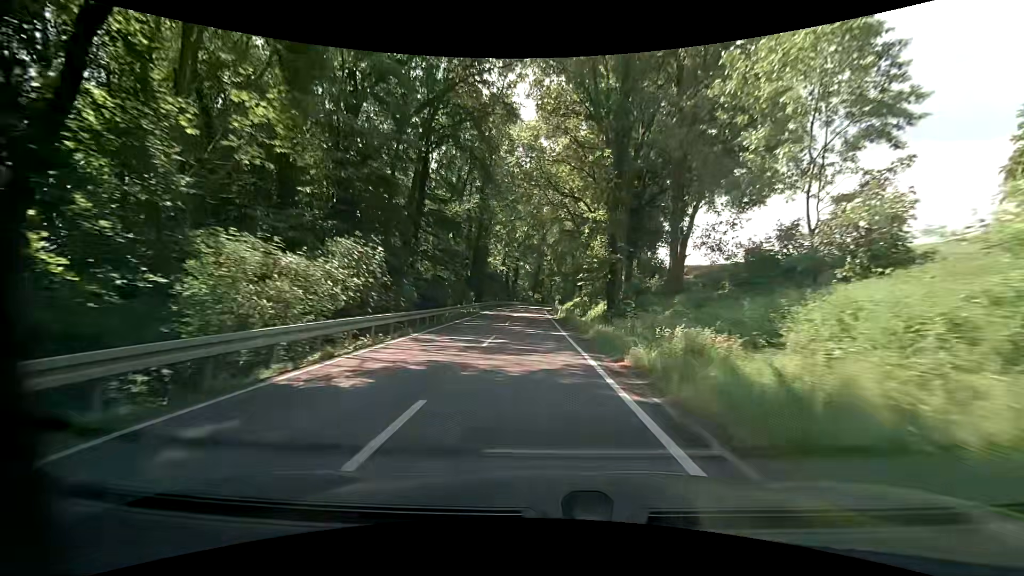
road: secondary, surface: asphalt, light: Day
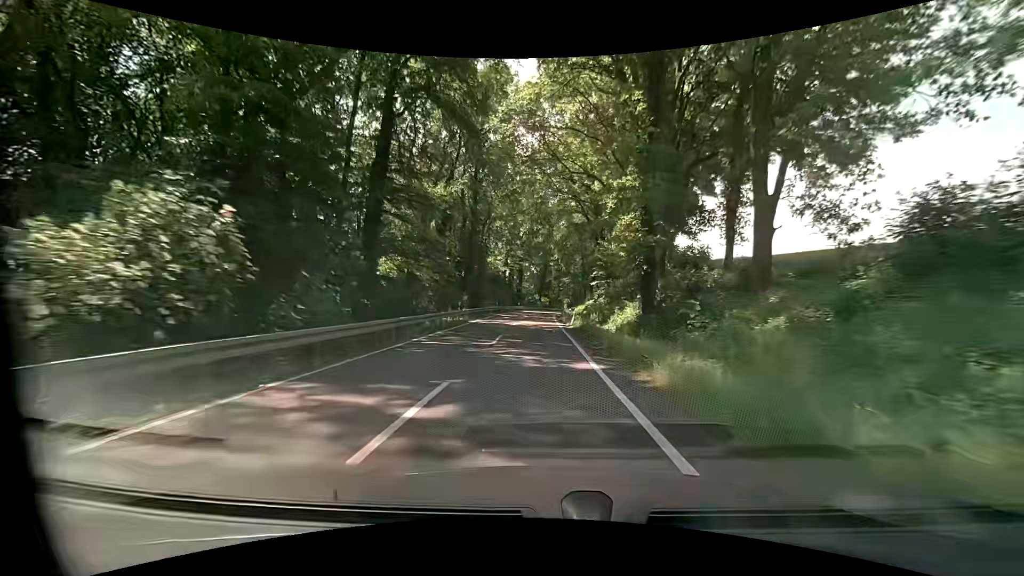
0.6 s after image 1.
(0.0, +10.2) m; -1°
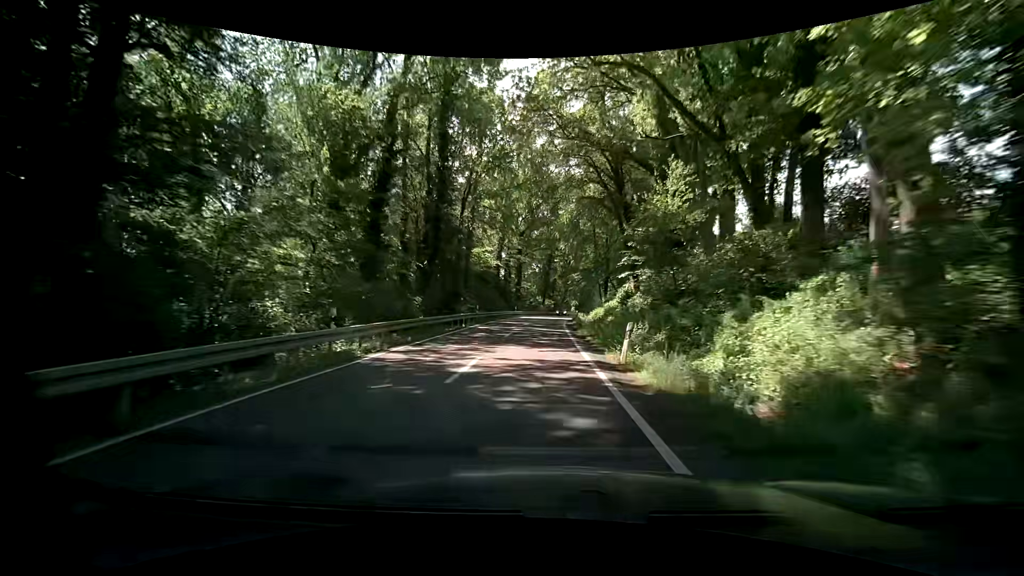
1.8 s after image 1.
(-0.1, +19.4) m; -1°
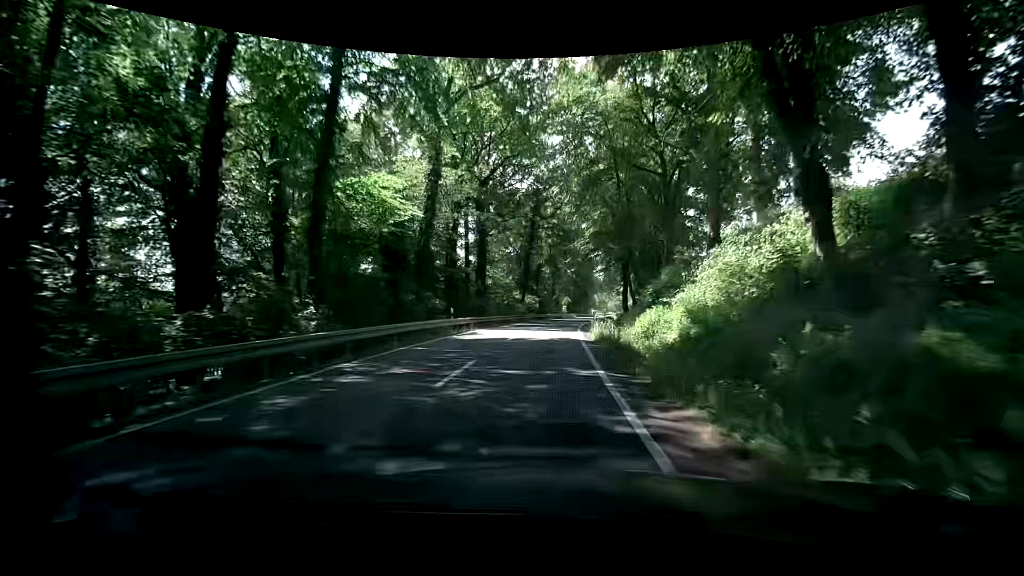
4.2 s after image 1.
(+0.6, +36.2) m; +2°
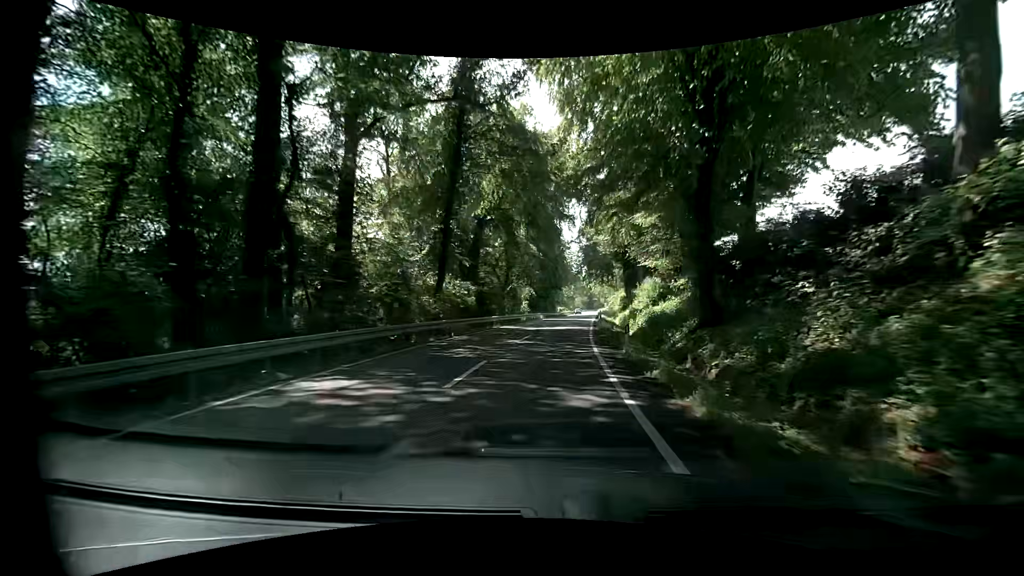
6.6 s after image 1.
(+1.4, +36.0) m; +5°
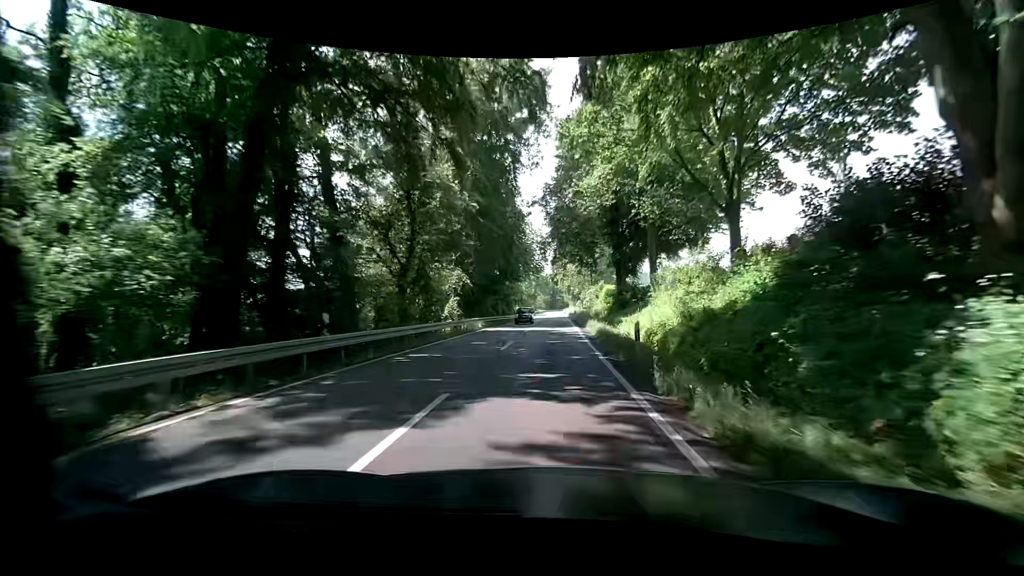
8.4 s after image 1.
(+1.0, +28.6) m; +3°
(0, +10) (+1, +20) (+1, +30) (+2, +40) (+2, +50) (+3, +60) (+3, +70) (+4, +80) (+4, +90) (+4, +100) m
